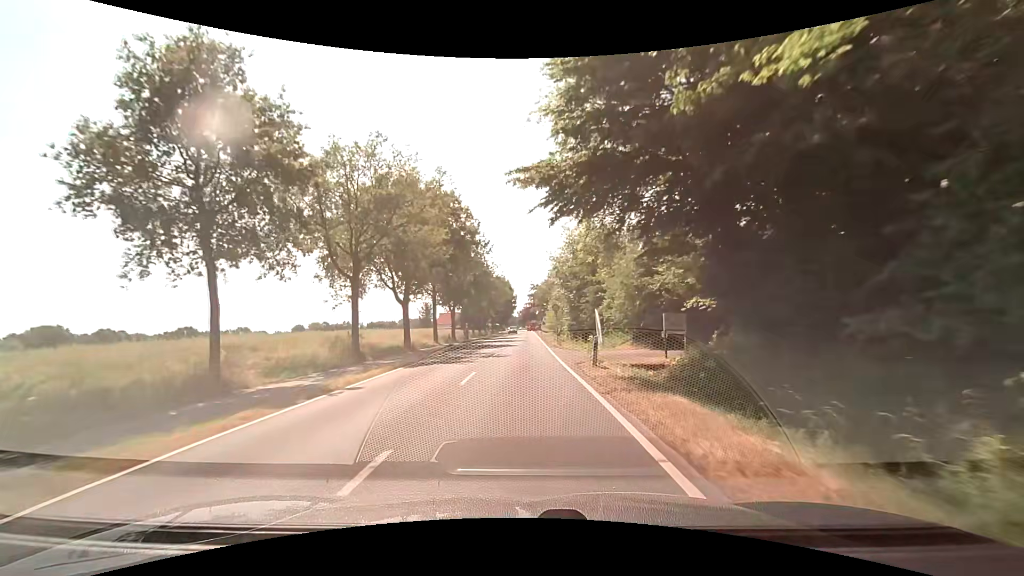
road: secondary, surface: asphalt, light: Day
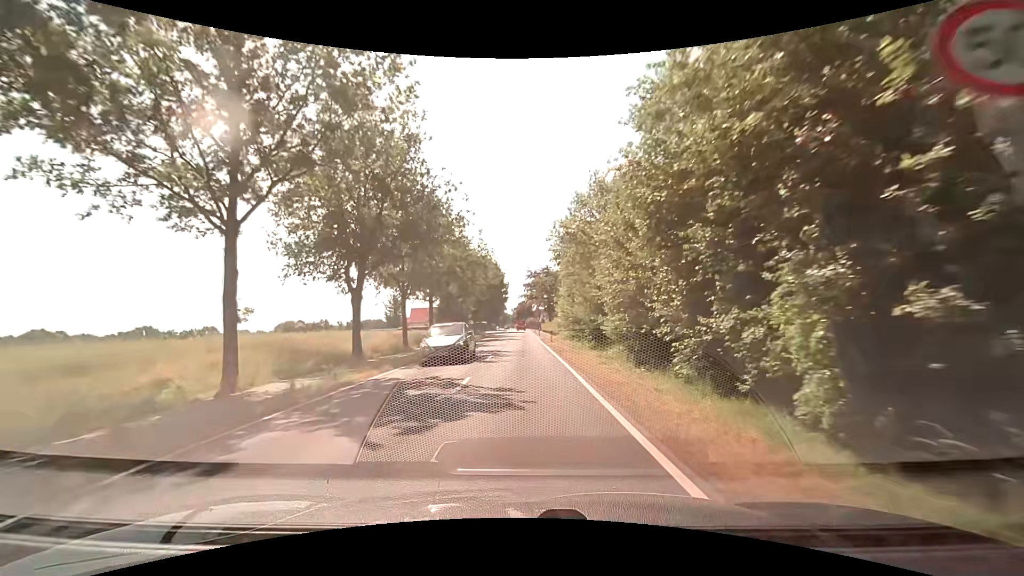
(-0.2, +37.5) m; 0°
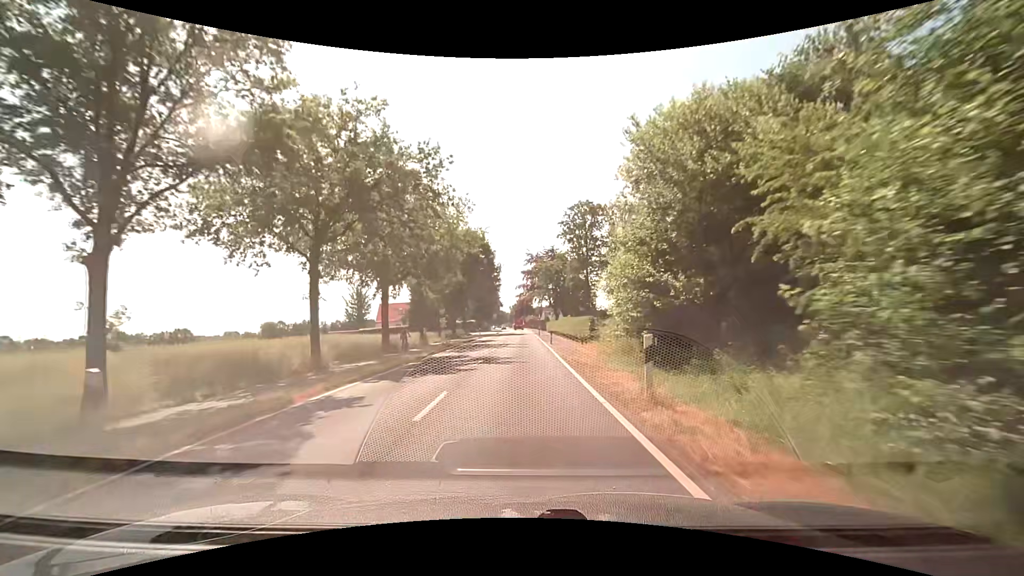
(-0.2, +30.2) m; 0°
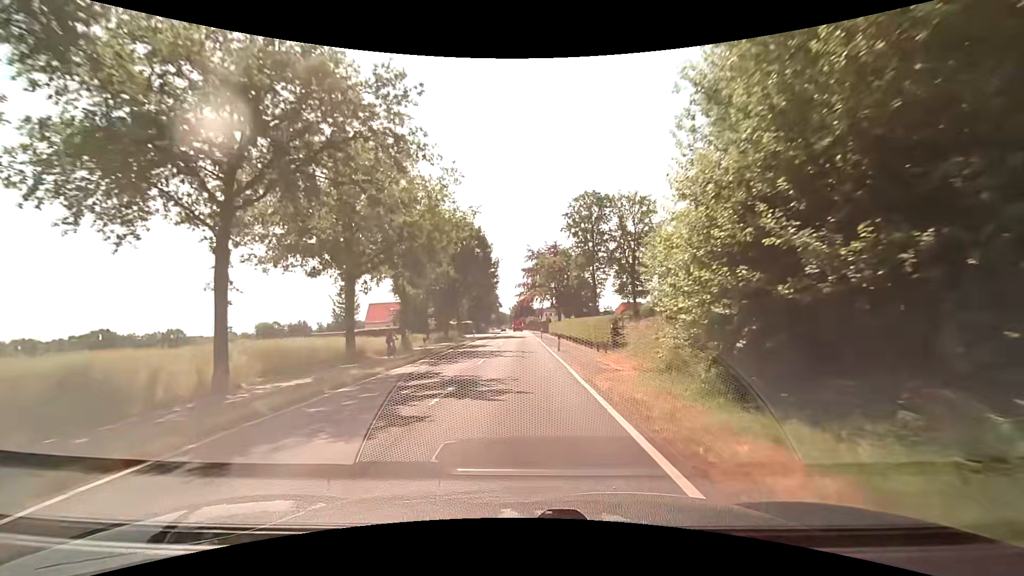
(-0.1, +7.6) m; -1°
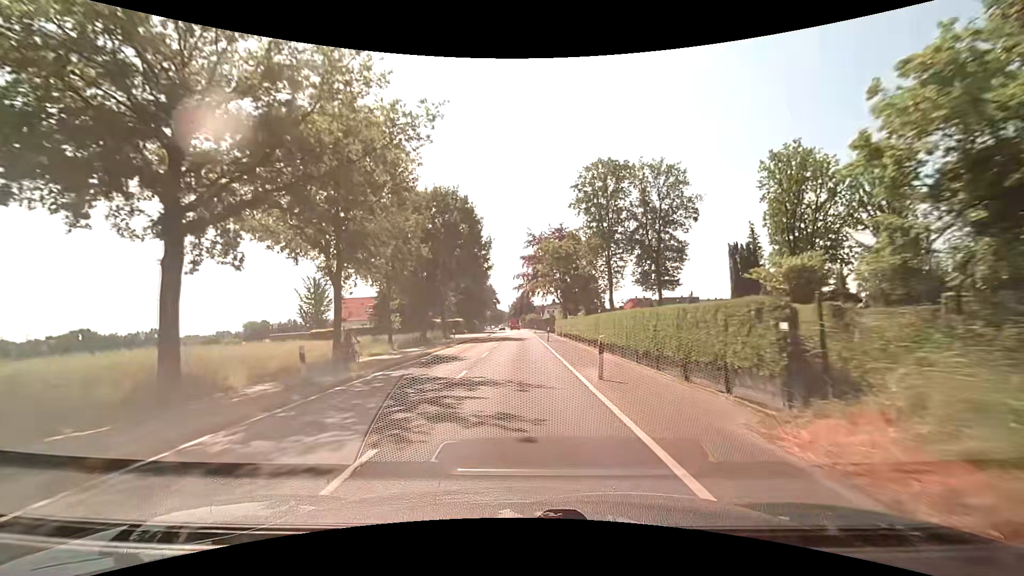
(0.0, +15.1) m; 0°
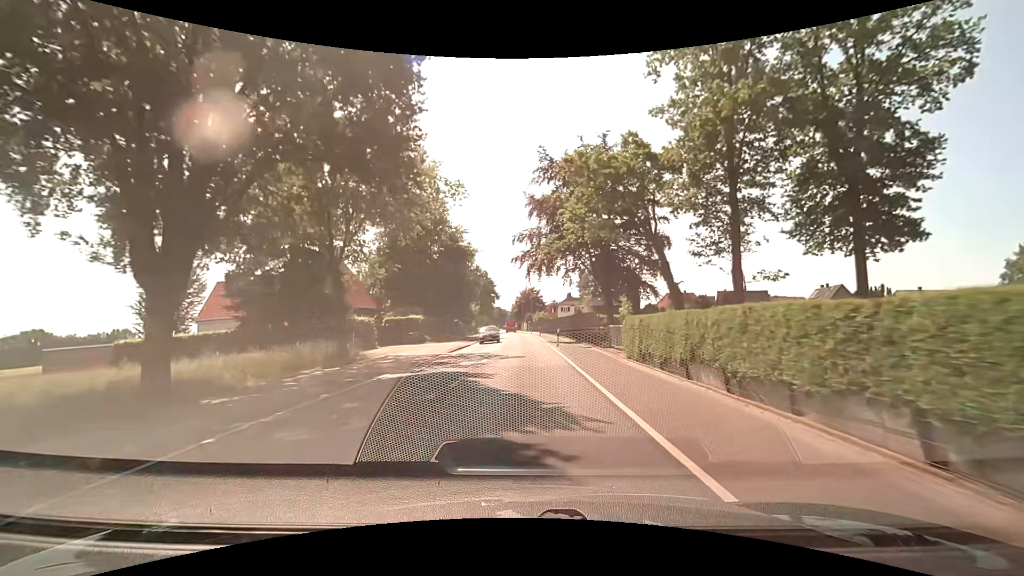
(-0.1, +37.8) m; -1°
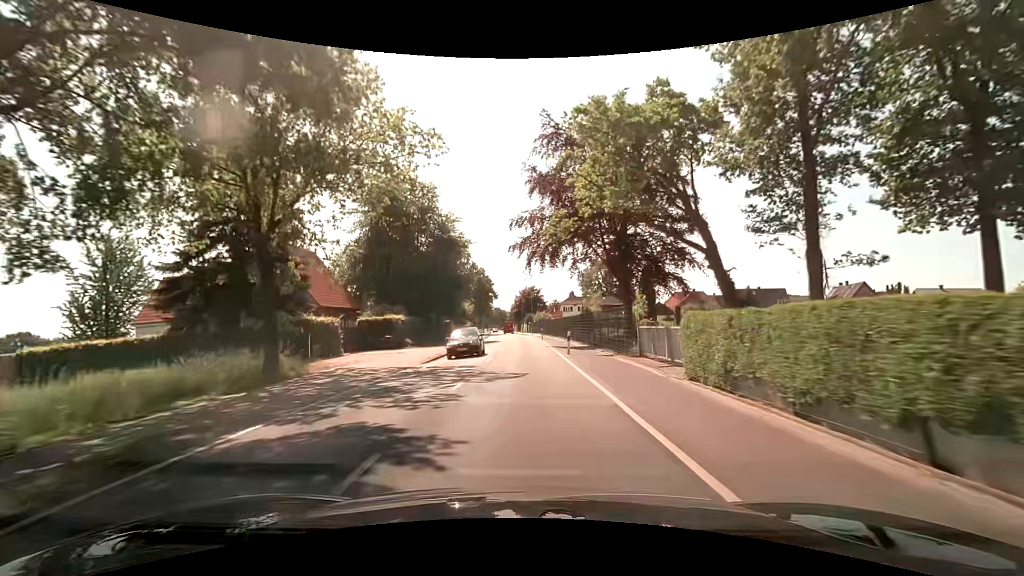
(0.0, +7.6) m; 0°
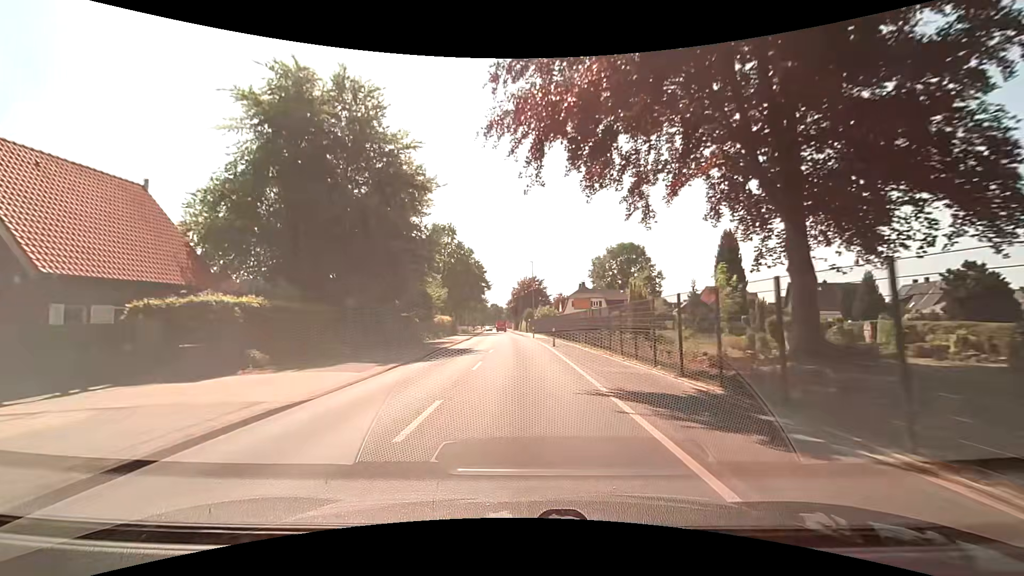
(0.0, +22.8) m; 0°
(0, +10) (0, +20) (-1, +30) (-1, +40) (-1, +50) (-2, +60) (-2, +70) (-3, +80) (-4, +90) (-4, +100) m
